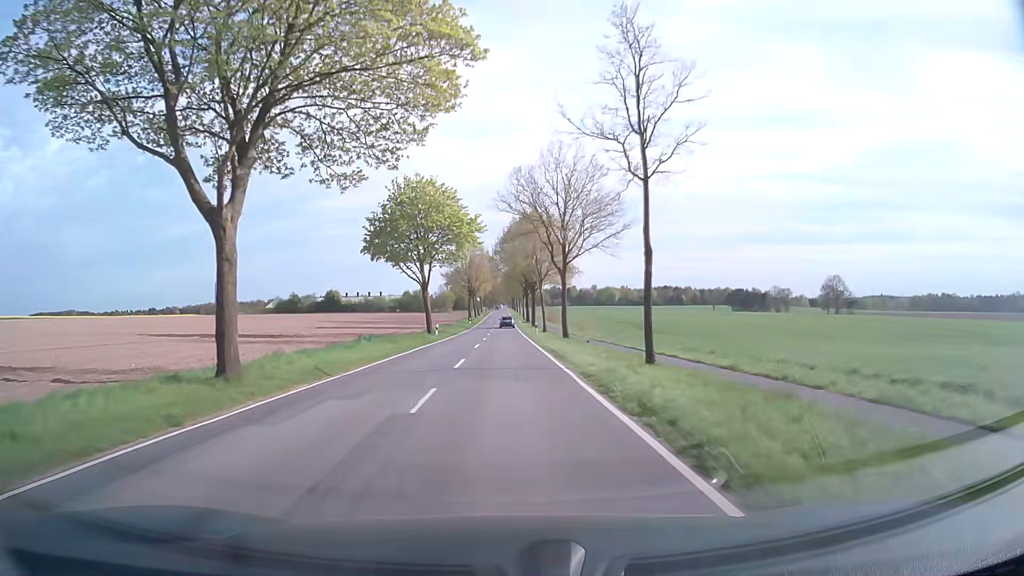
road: secondary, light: Day
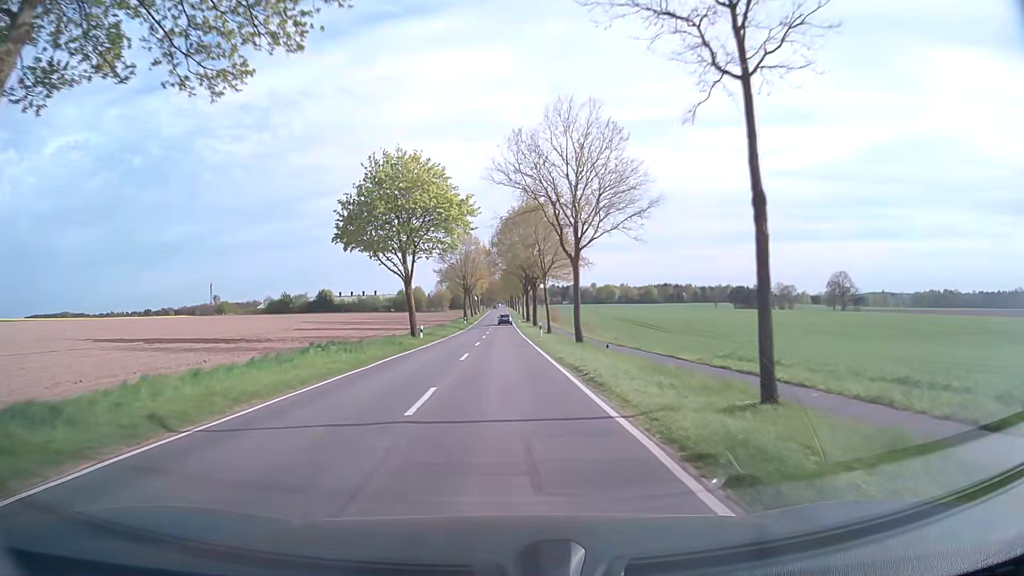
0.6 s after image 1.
(0.0, +8.6) m; 0°
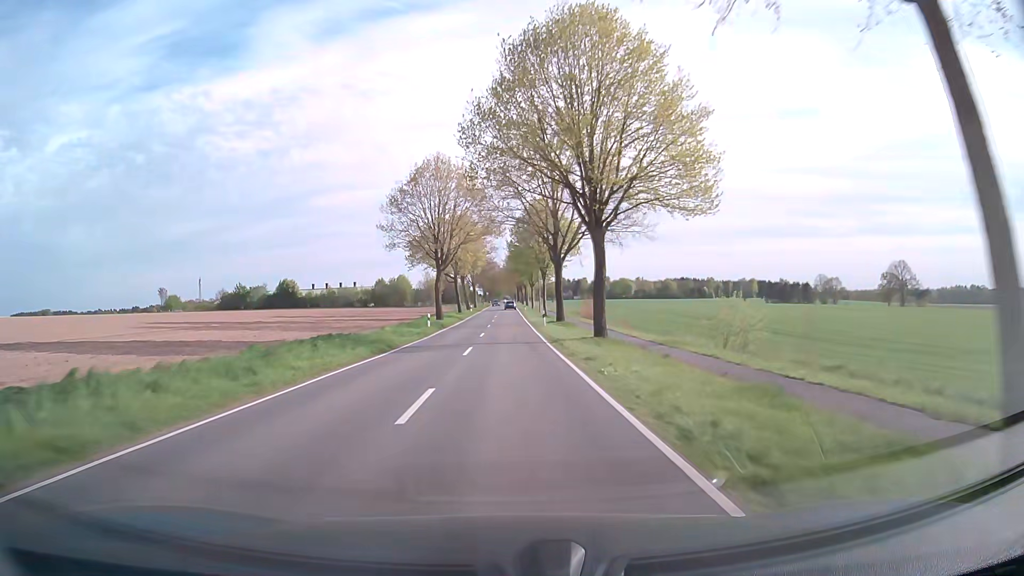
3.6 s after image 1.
(-0.4, +50.0) m; -1°
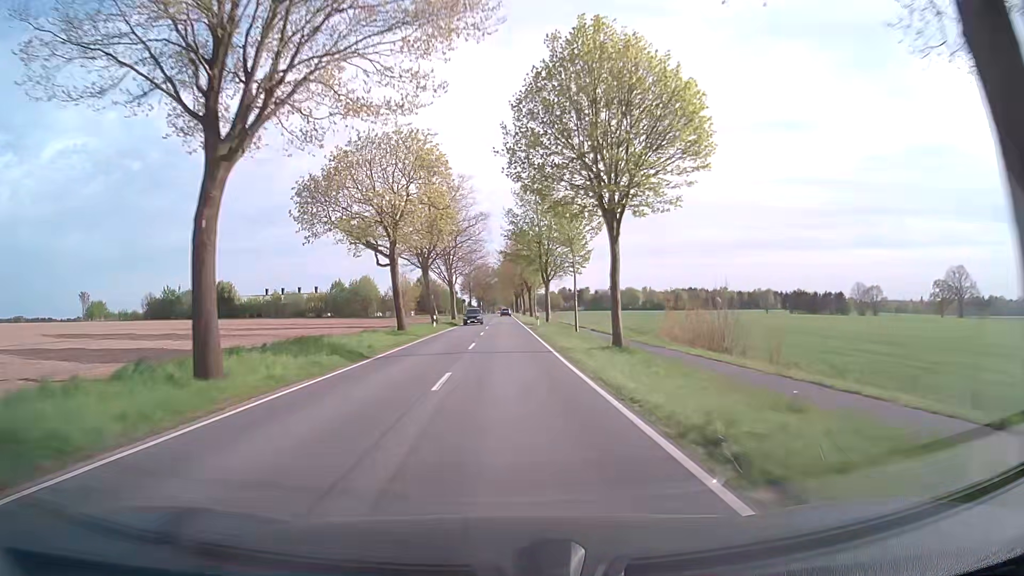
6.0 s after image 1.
(+0.2, +45.0) m; +1°
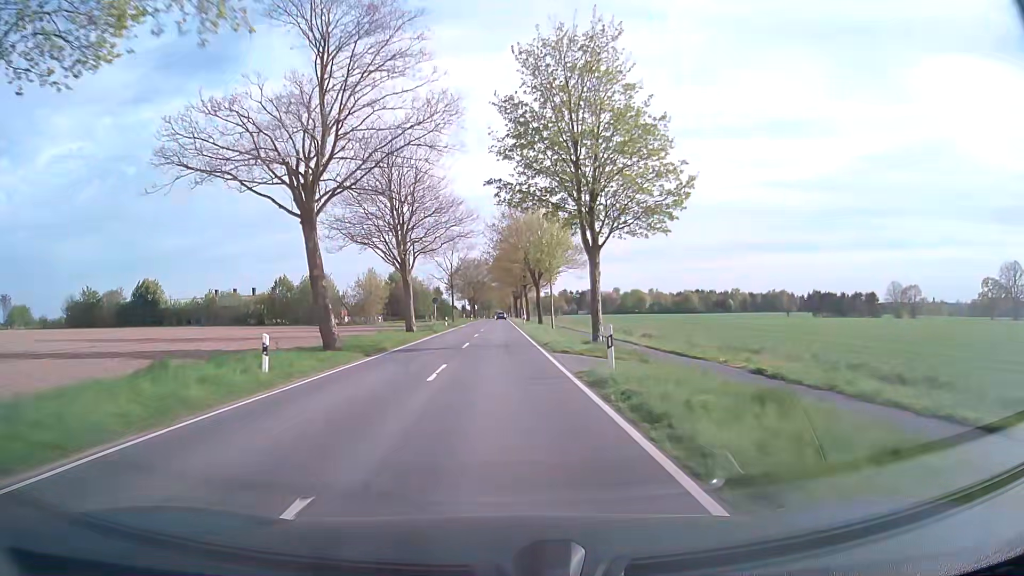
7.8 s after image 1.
(+0.1, +34.5) m; 0°
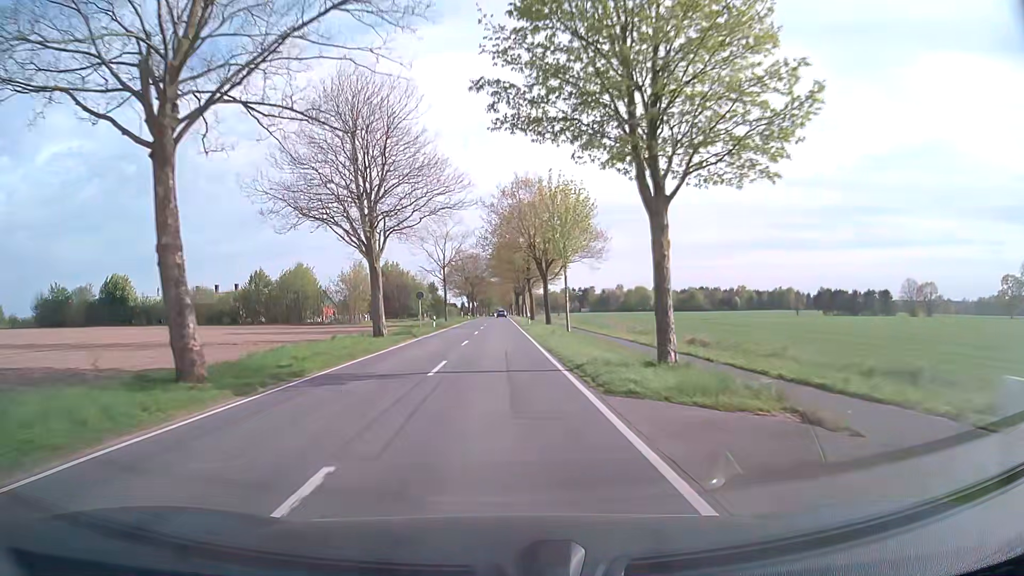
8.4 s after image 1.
(0.0, +11.5) m; 0°
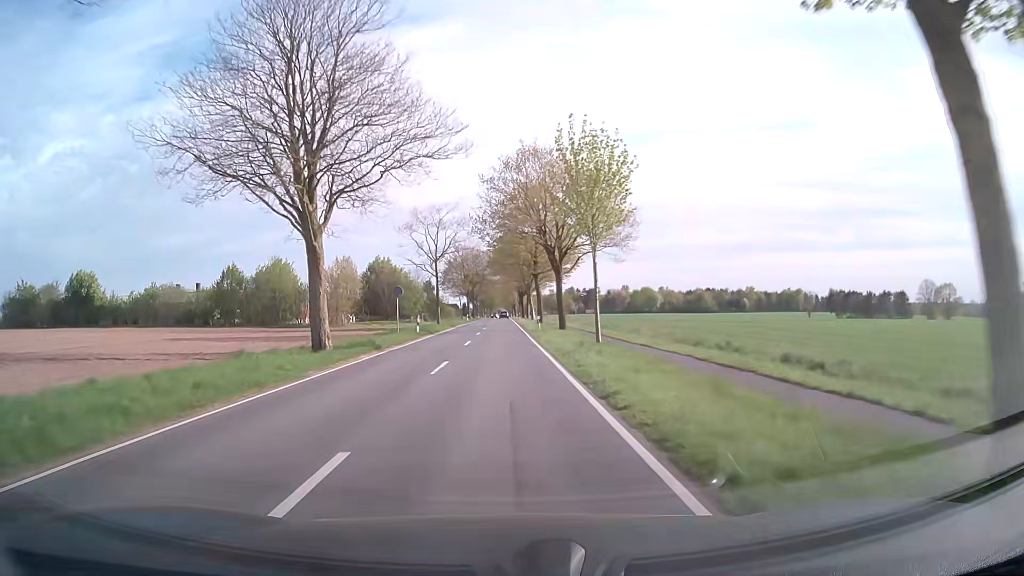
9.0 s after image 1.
(0.0, +11.4) m; 0°
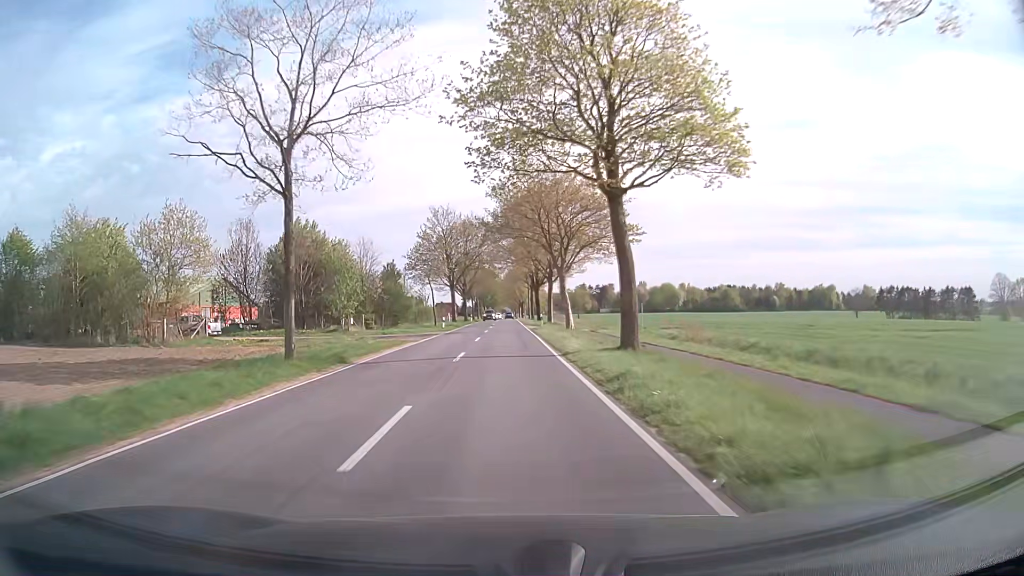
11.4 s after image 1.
(-0.3, +45.0) m; -1°
(0, +10) (0, +20) (0, +30) (0, +40) (0, +50) (0, +60) (0, +70) (+1, +80) (+1, +90) (+1, +100) m
